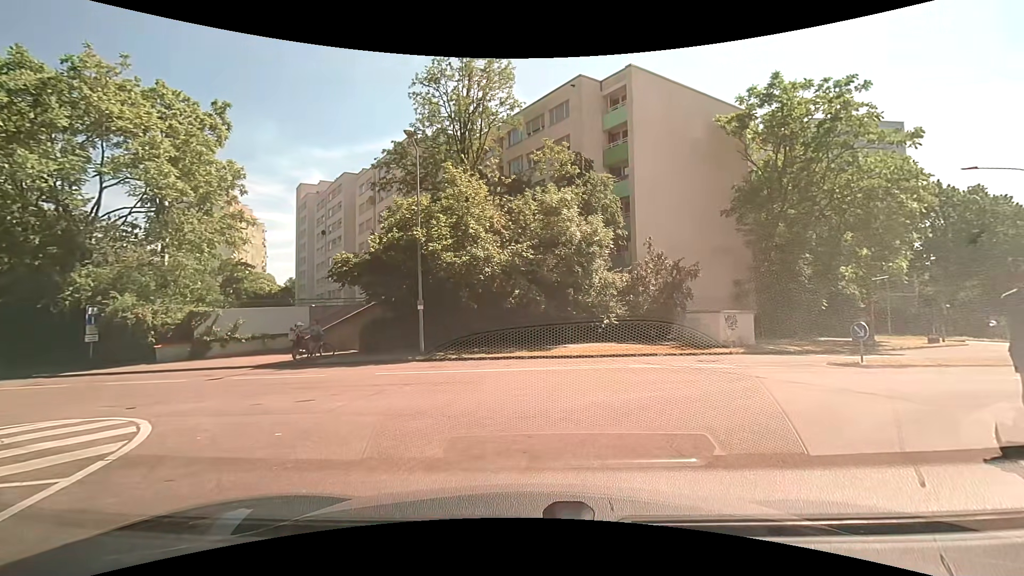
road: residential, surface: asphalt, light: Day
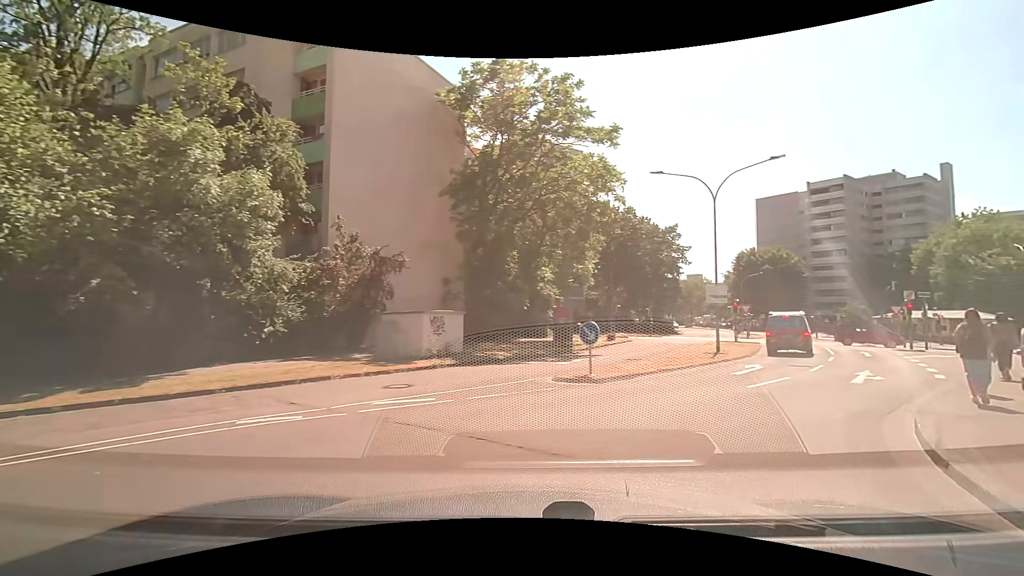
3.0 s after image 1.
(+2.0, +7.6) m; +32°
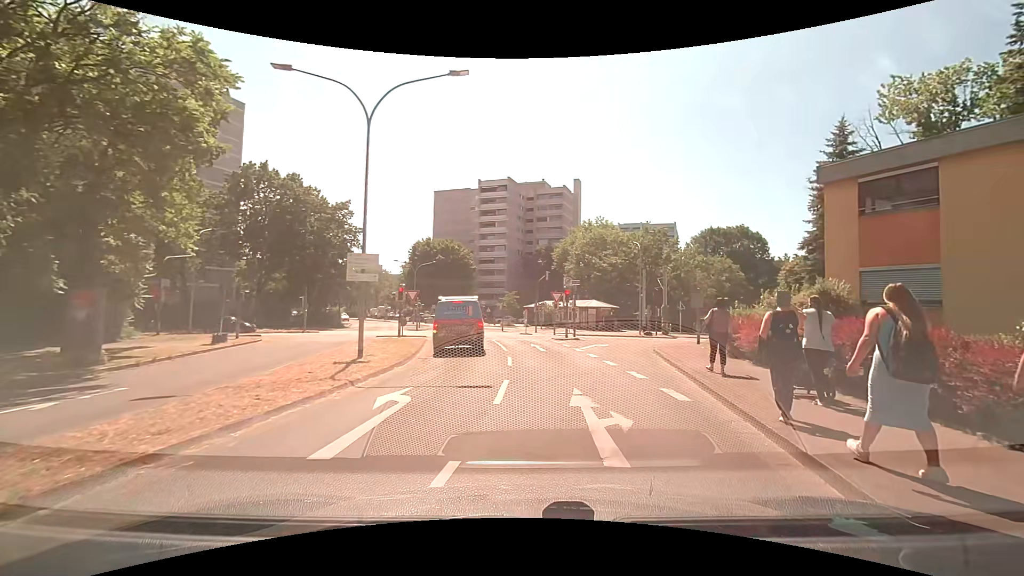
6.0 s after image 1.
(+3.6, +10.0) m; +34°
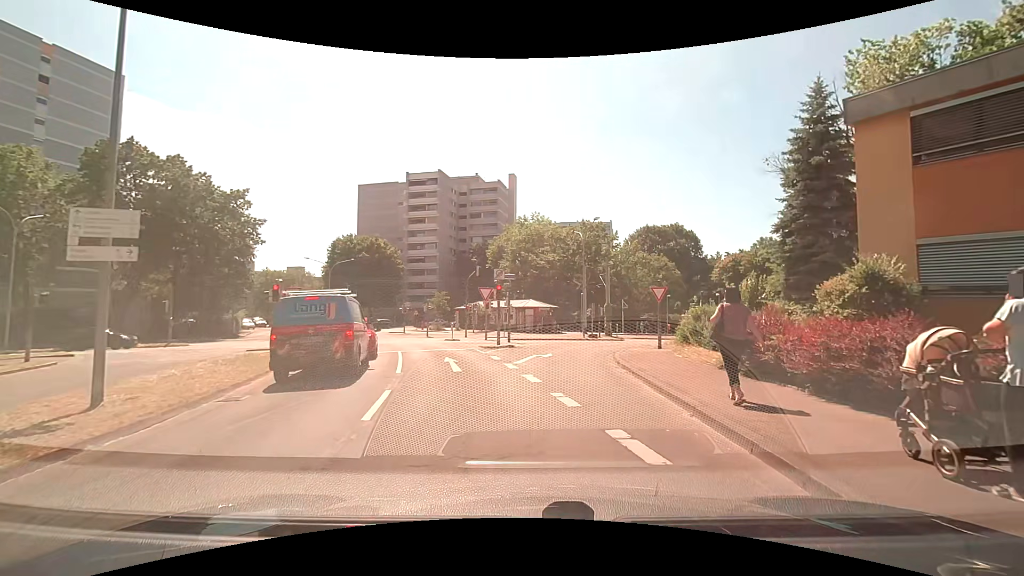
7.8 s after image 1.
(+0.6, +7.0) m; +8°
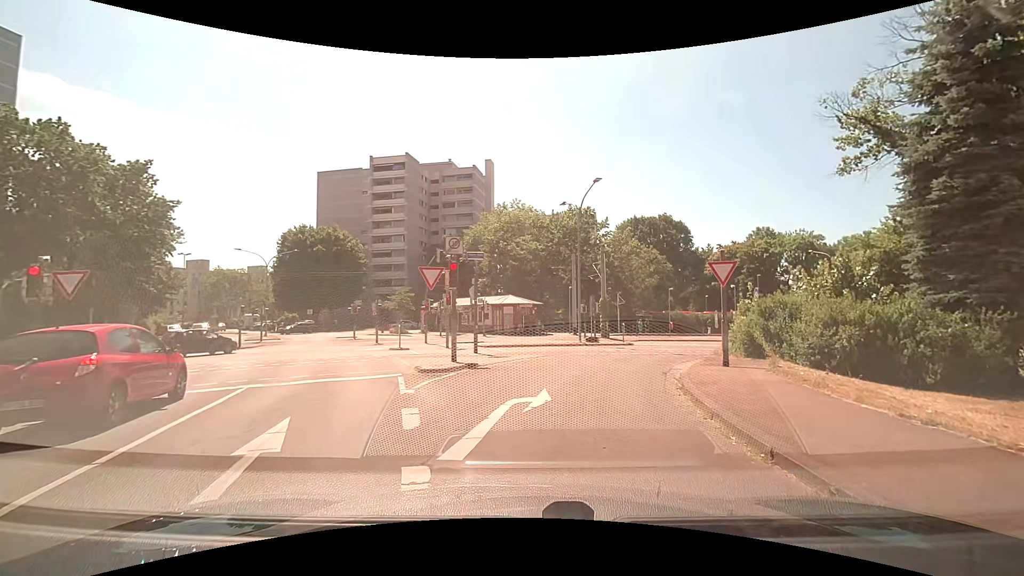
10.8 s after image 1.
(0.0, +10.5) m; +1°
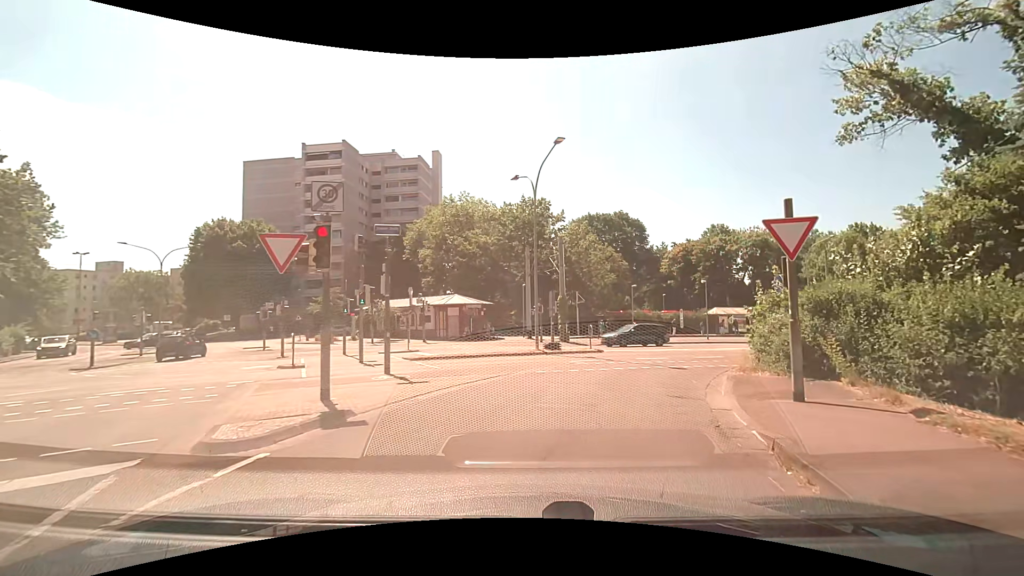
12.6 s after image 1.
(+0.3, +6.8) m; +6°
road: secondary_link
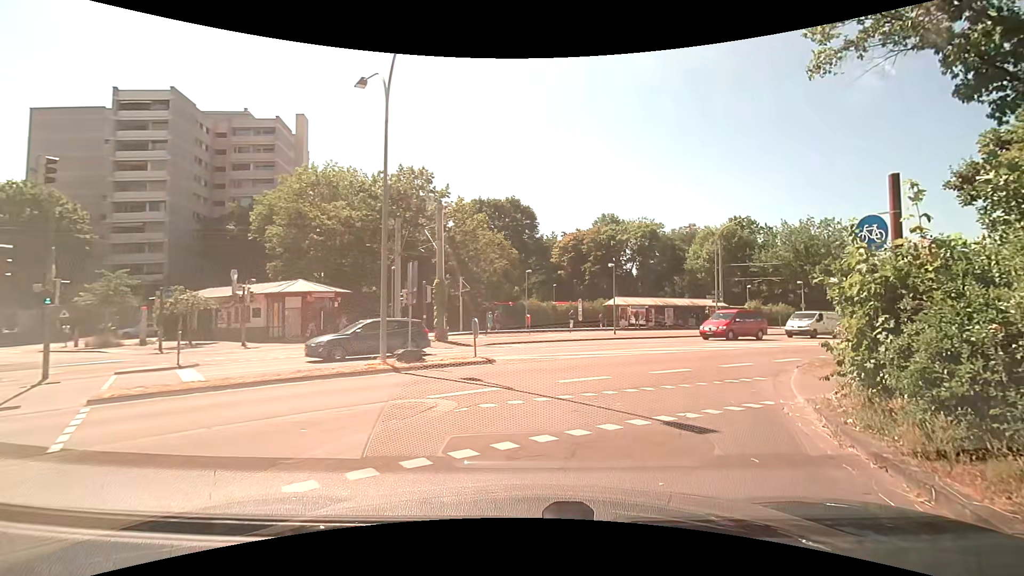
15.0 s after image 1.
(+0.8, +9.8) m; +12°
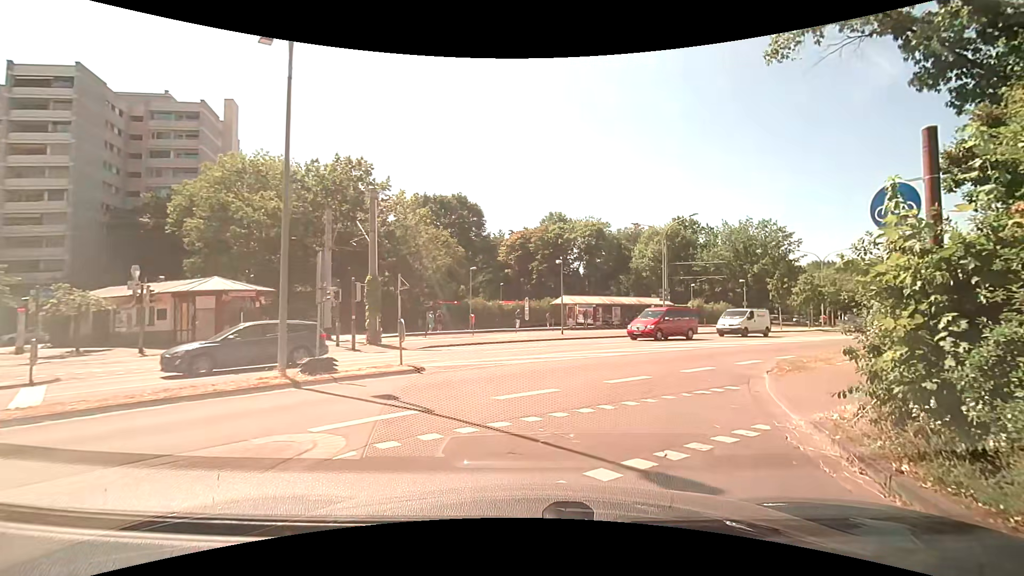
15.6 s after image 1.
(+0.1, +2.2) m; +5°
